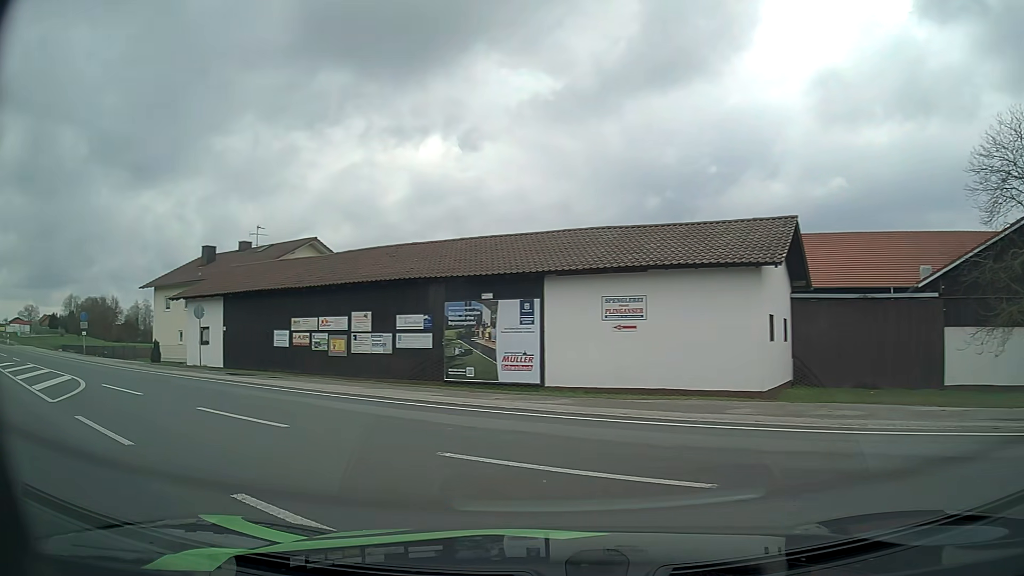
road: tertiary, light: Day
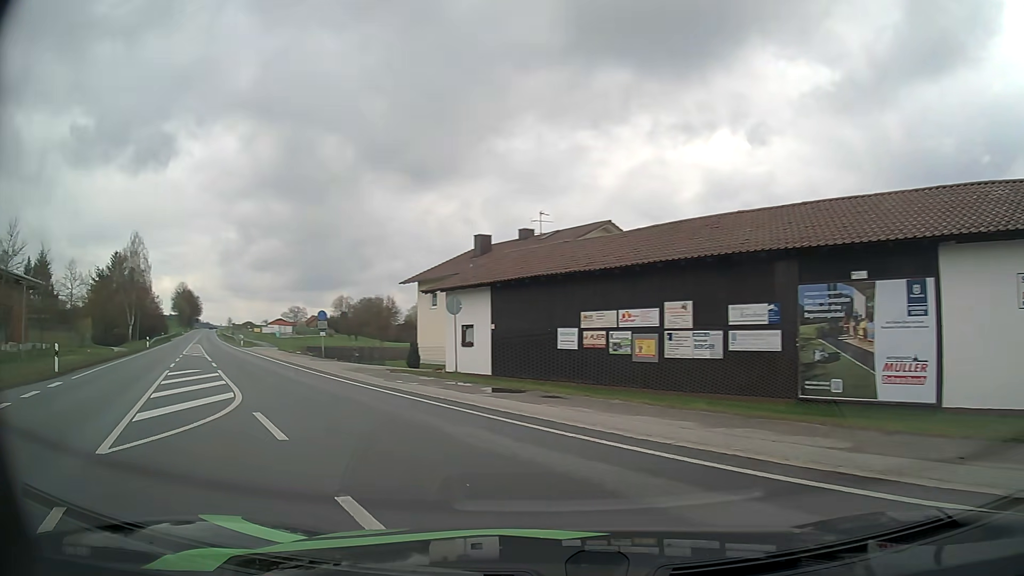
(-1.7, +7.2) m; -25°
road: primary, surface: asphalt
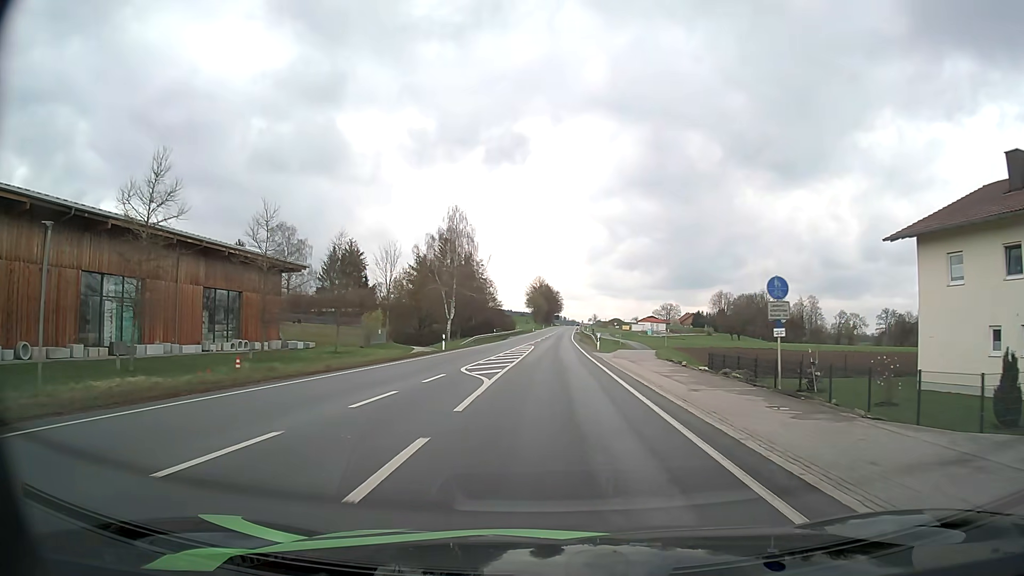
(-9.3, +22.9) m; -32°
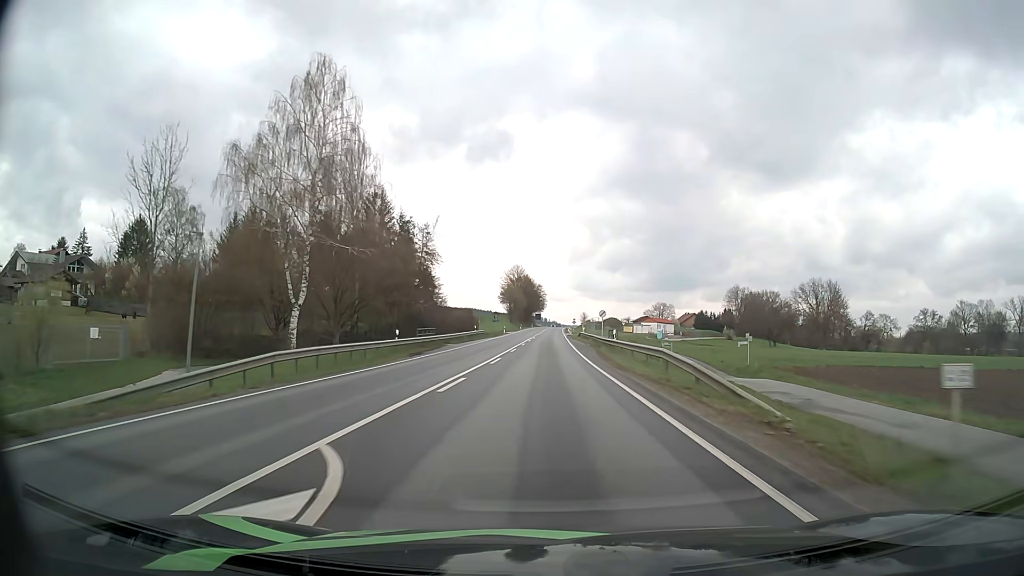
(+0.5, +49.4) m; +2°
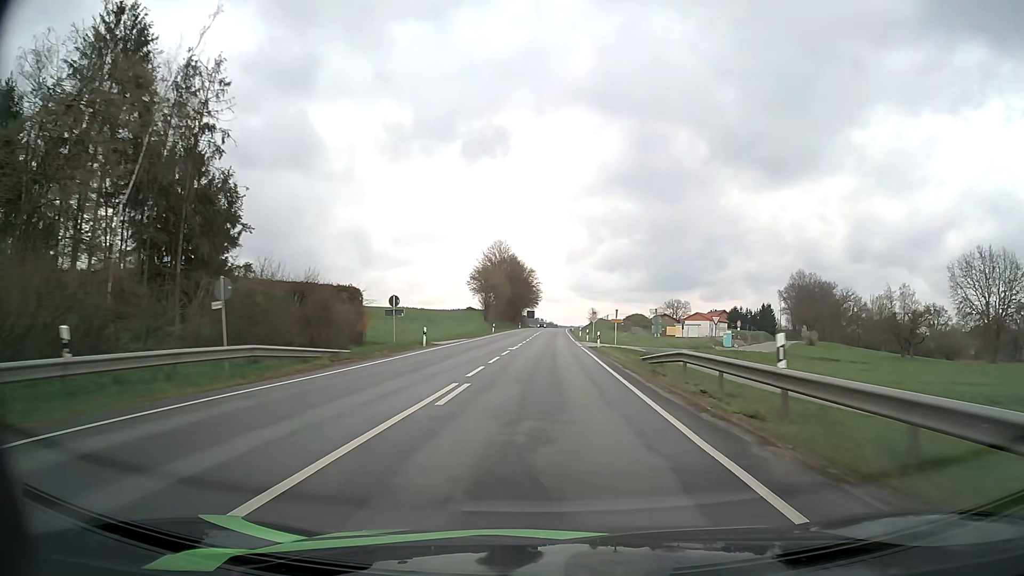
(+0.3, +63.3) m; 0°
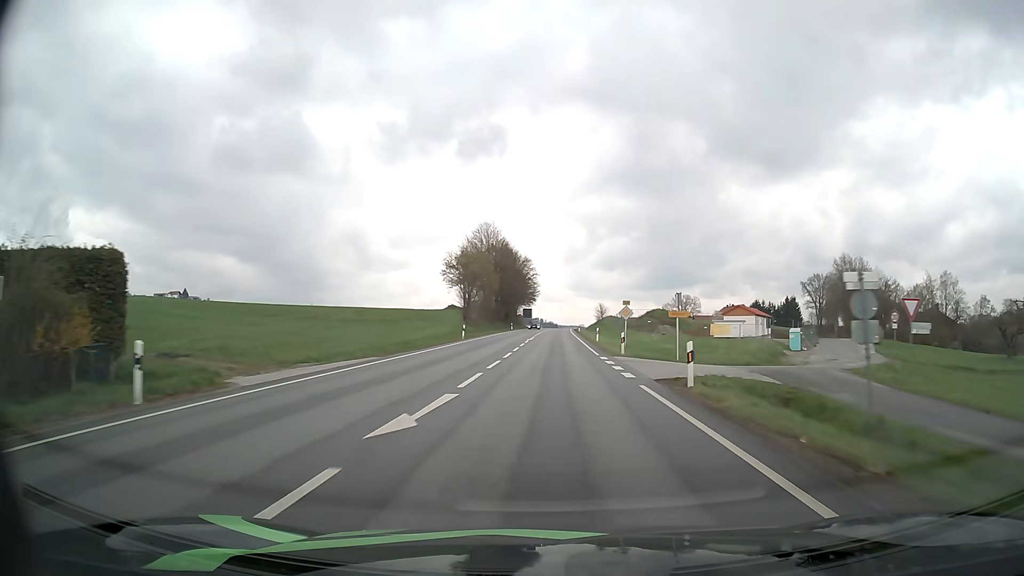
(0.0, +27.4) m; 0°
(0, +10) (0, +20) (0, +30) (0, +40) (0, +50) (+1, +60) (+1, +70) (+1, +80) (+1, +90) (+1, +100) m
